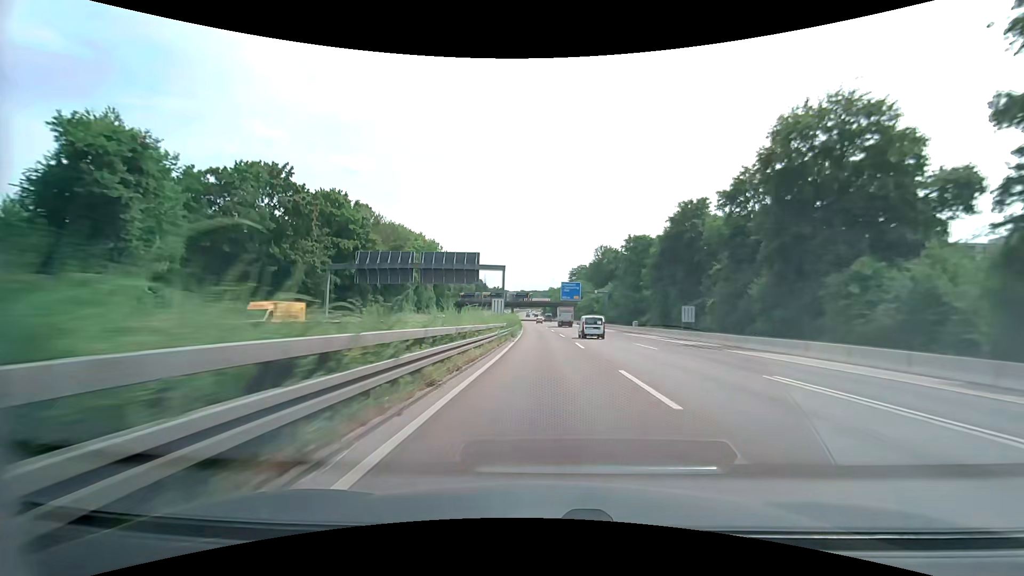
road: motorway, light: Day
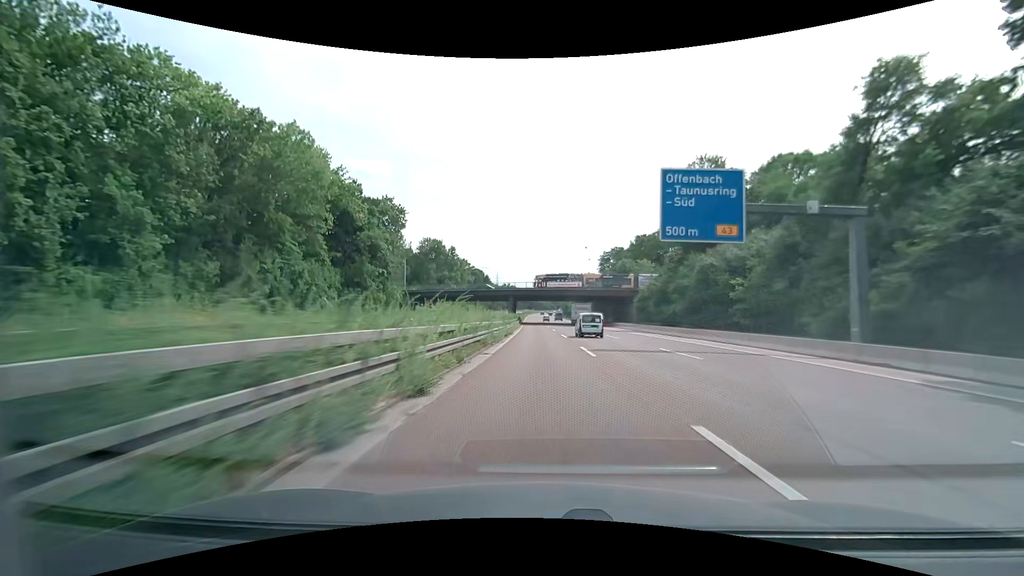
(-1.2, +78.4) m; -2°
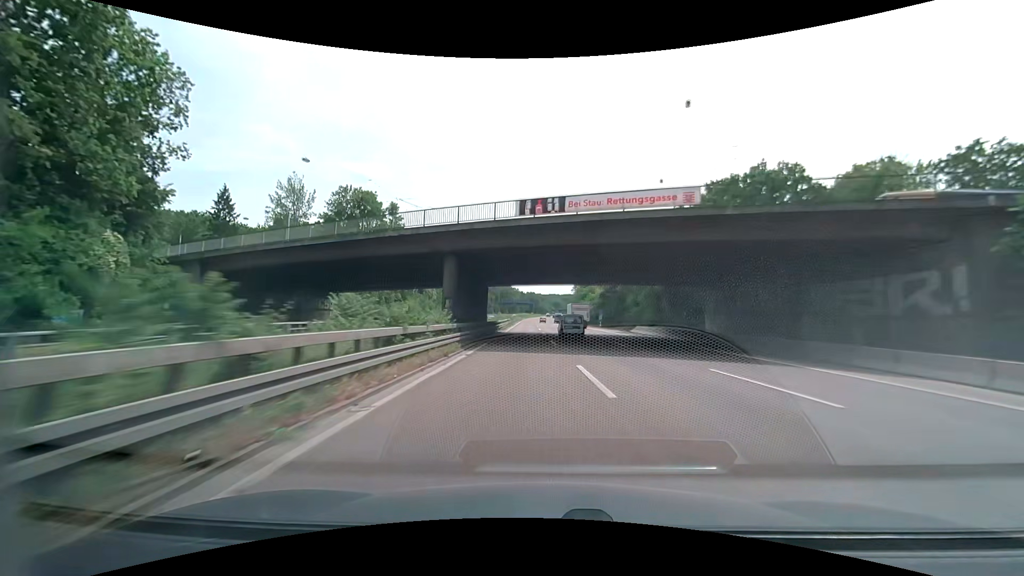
(-0.5, +63.1) m; 0°
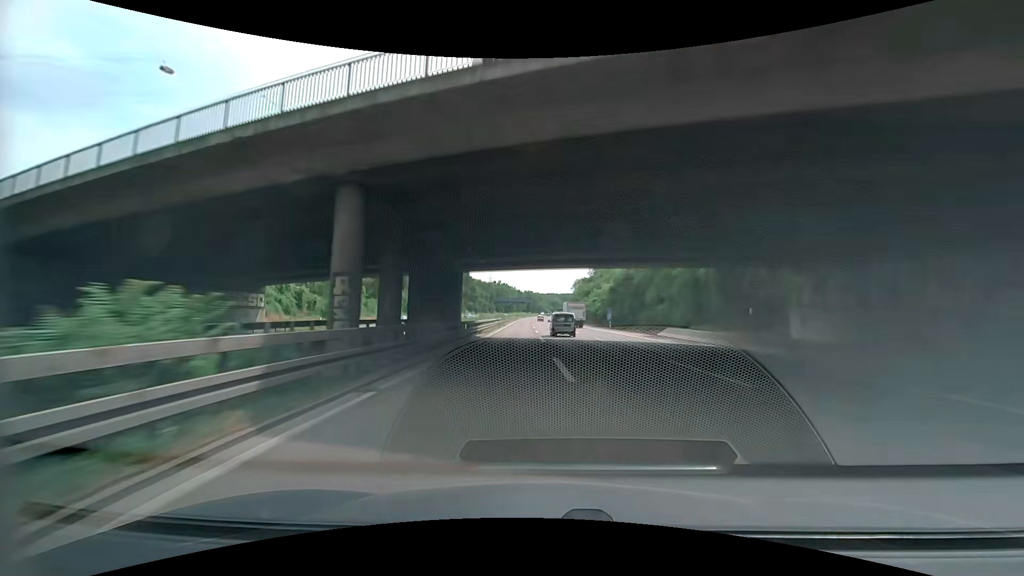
(0.0, +15.8) m; 0°
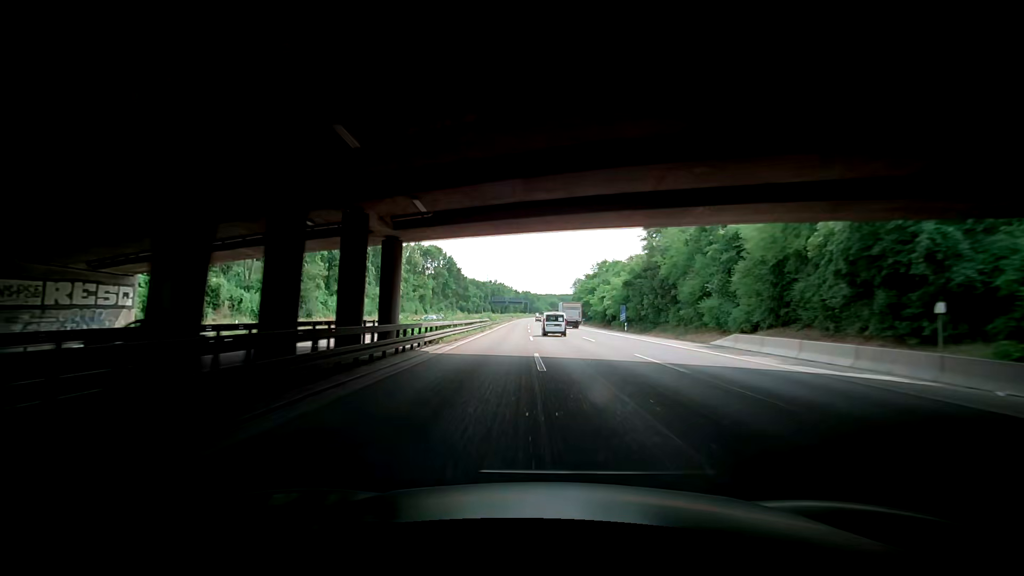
(0.0, +15.8) m; 0°
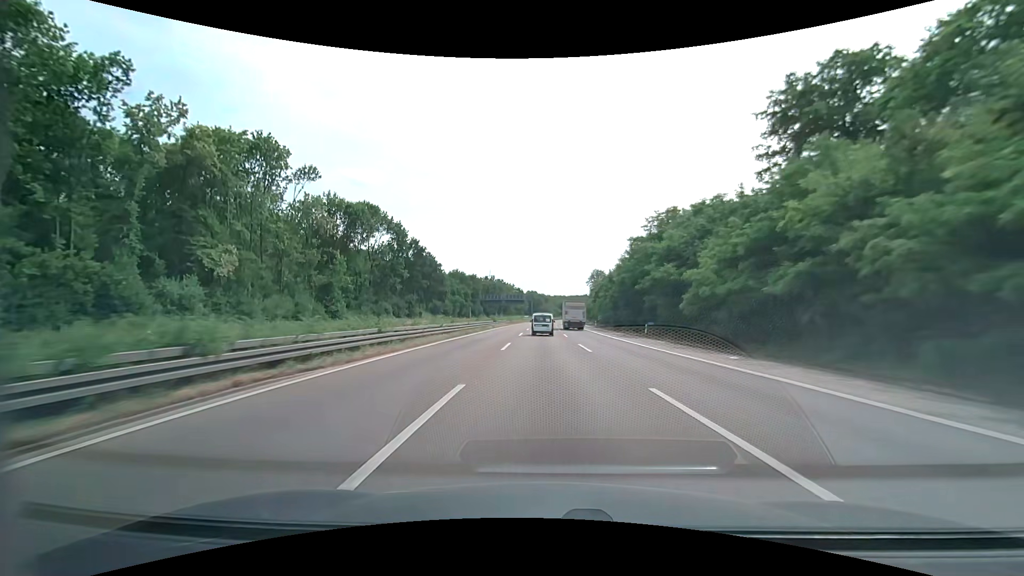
(0.0, +62.7) m; -1°
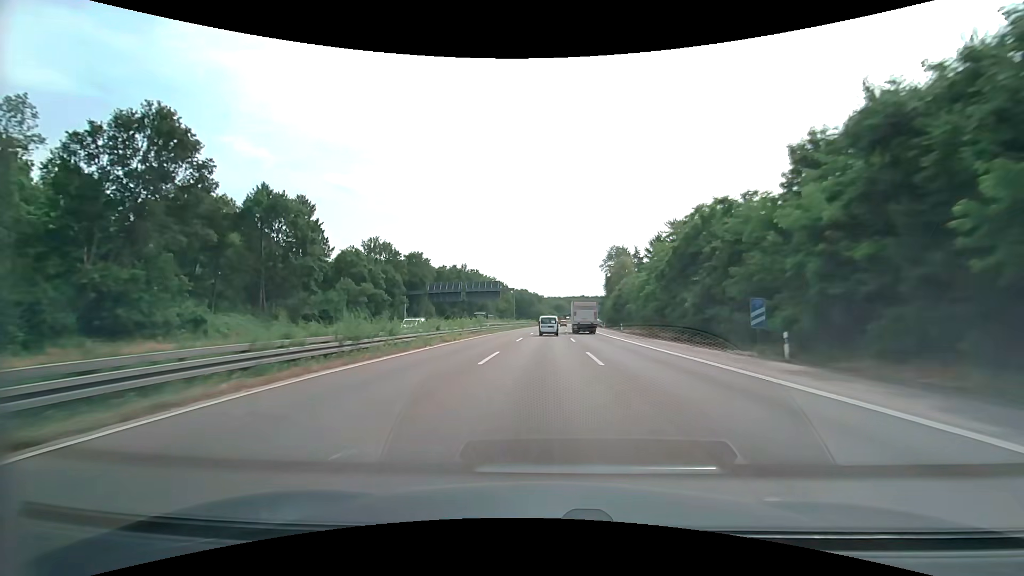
(+0.1, +77.5) m; +1°
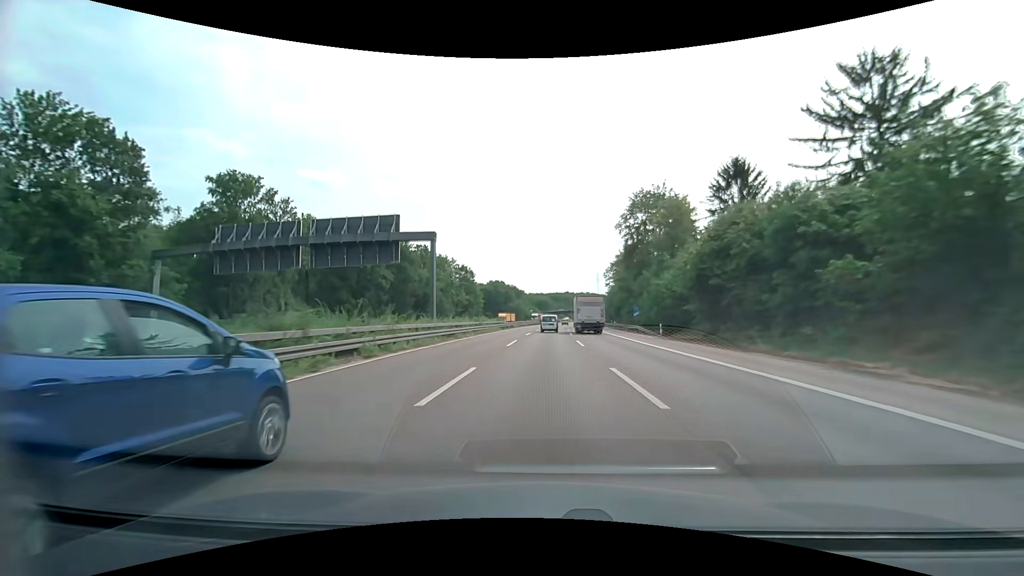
(+1.0, +61.4) m; +2°
(0, +10) (0, +20) (0, +30) (+1, +40) (+1, +50) (+1, +60) (+2, +70) (+2, +80) (+3, +90) (+3, +100) m
